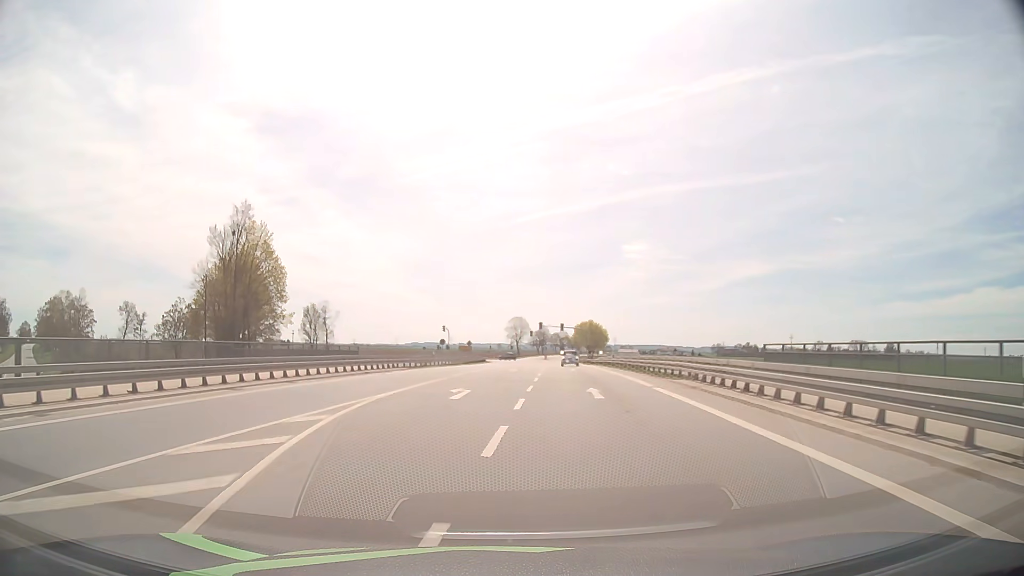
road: secondary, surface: asphalt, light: Day
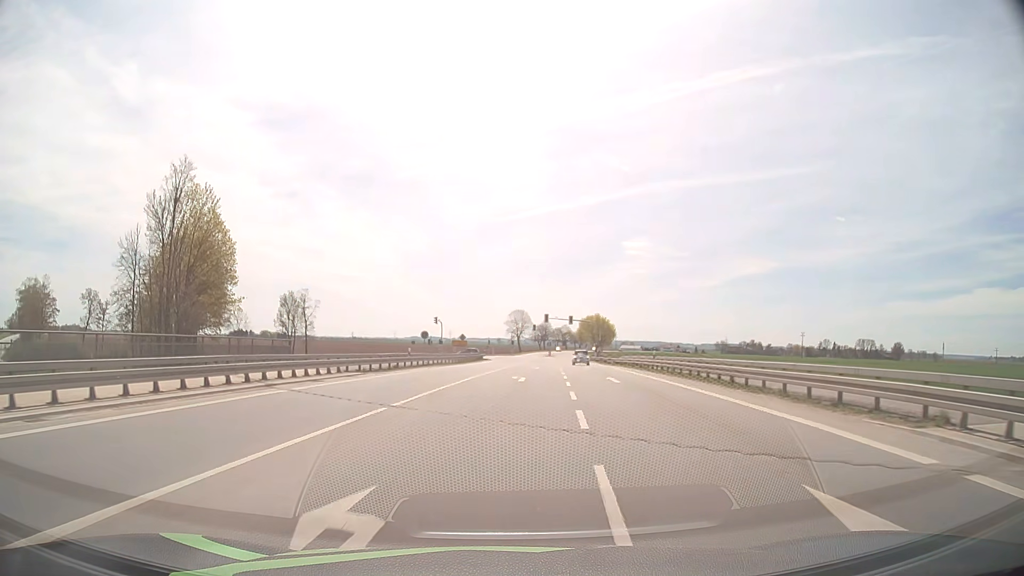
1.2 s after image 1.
(-0.2, +15.5) m; 0°
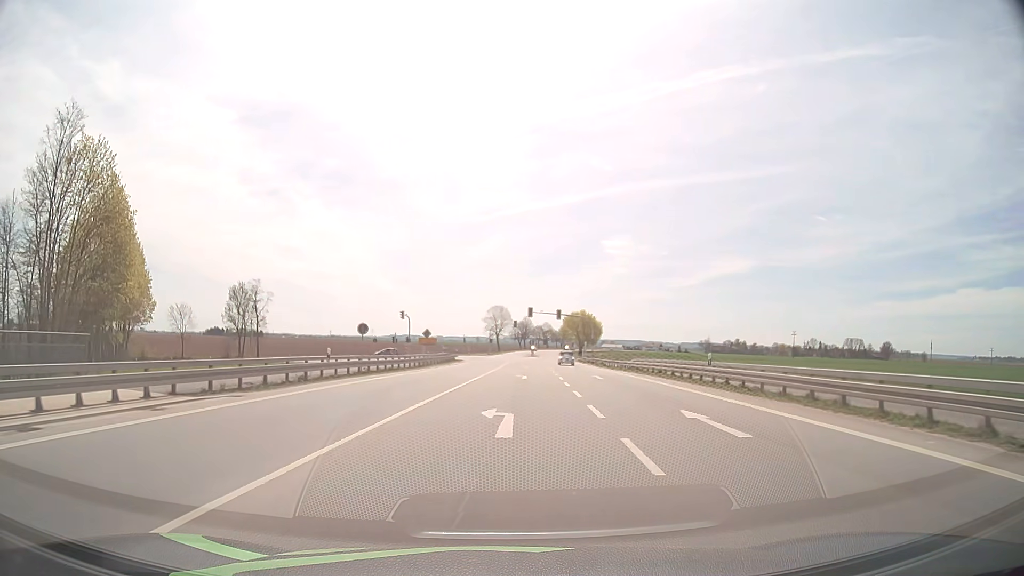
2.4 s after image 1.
(+0.3, +15.6) m; +2°
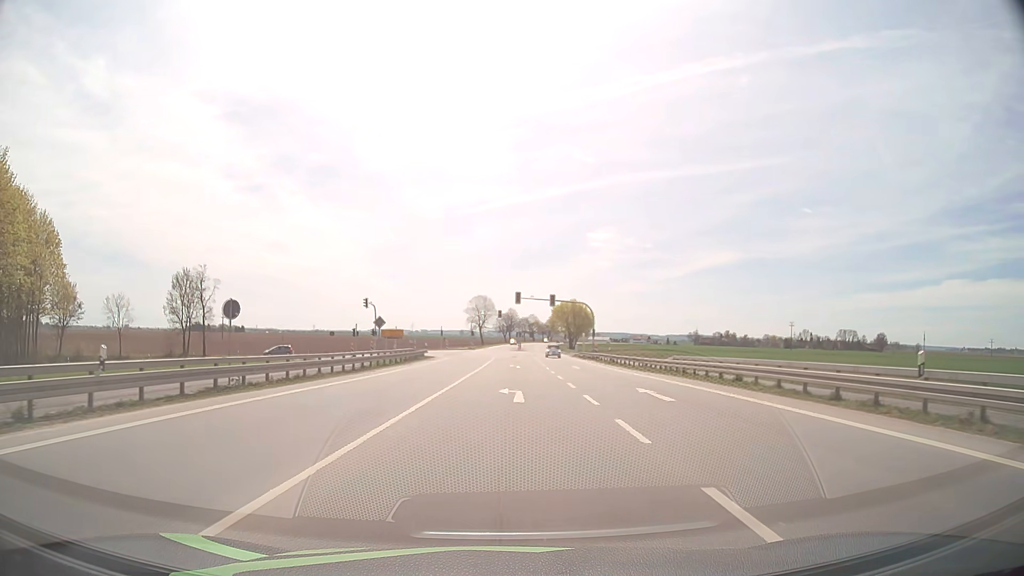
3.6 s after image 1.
(+0.2, +15.9) m; +1°
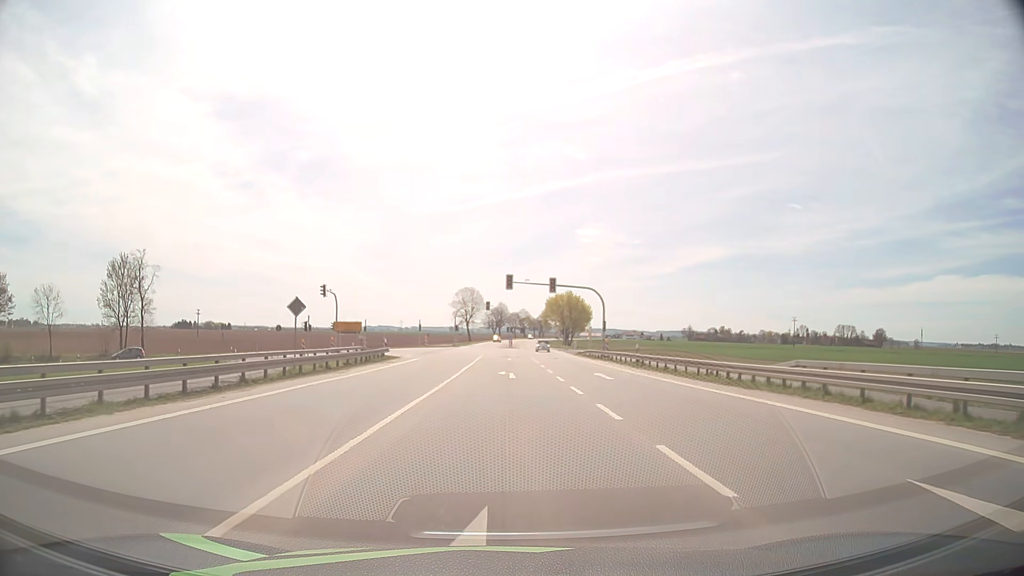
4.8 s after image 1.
(+0.1, +15.5) m; +1°
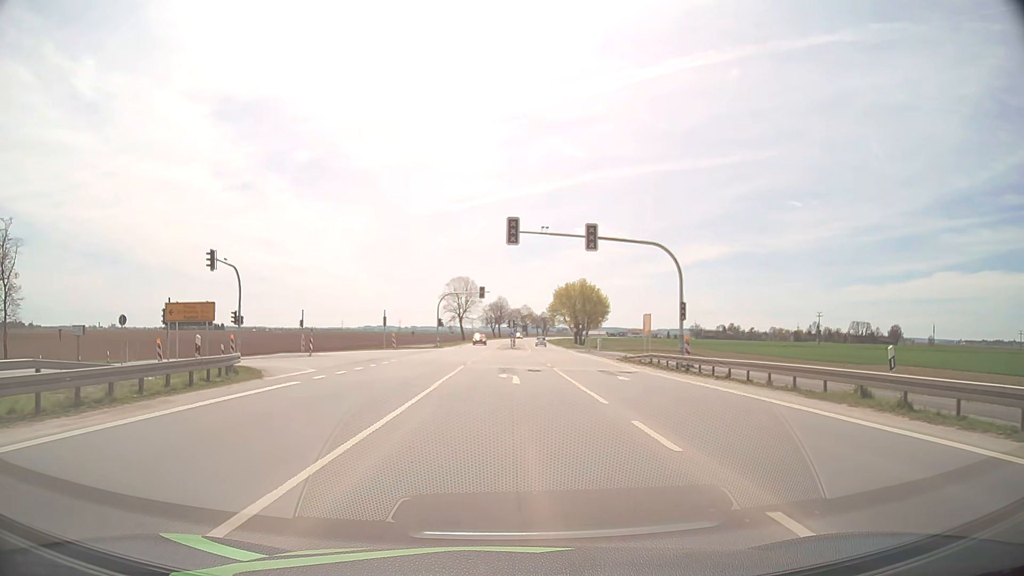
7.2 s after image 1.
(0.0, +27.2) m; 0°
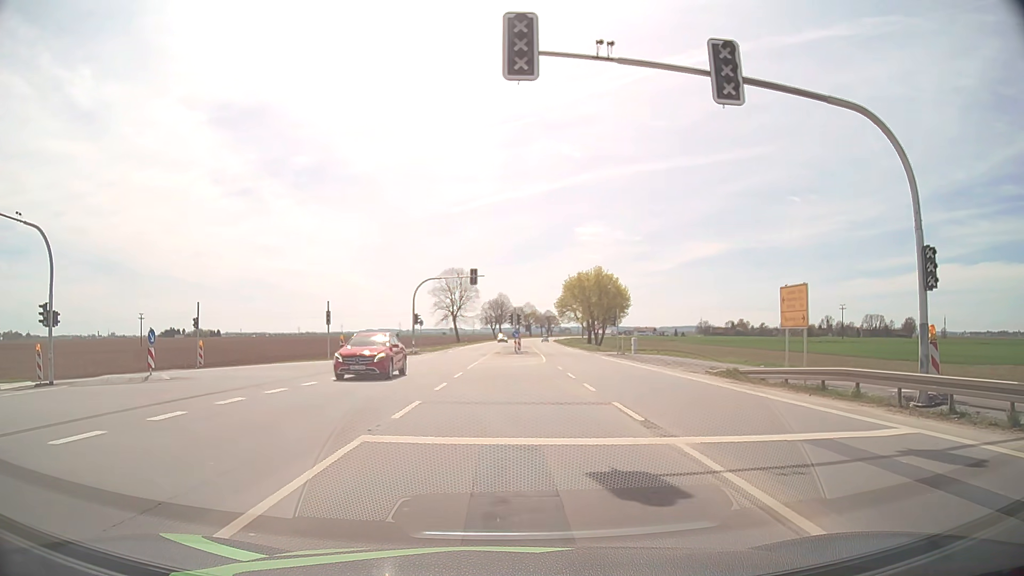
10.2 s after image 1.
(0.0, +20.9) m; 0°
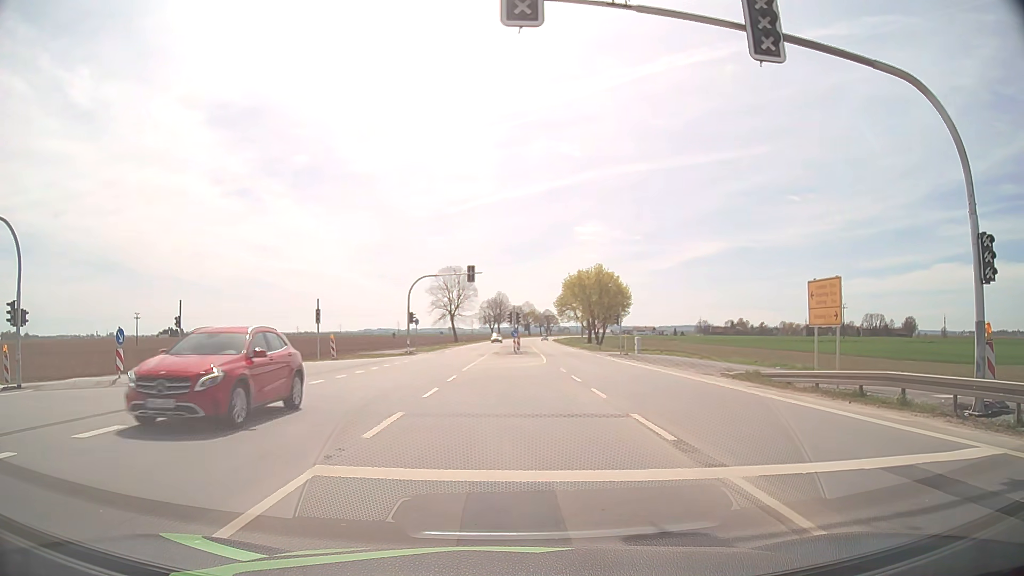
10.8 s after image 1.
(0.0, +2.0) m; 0°
